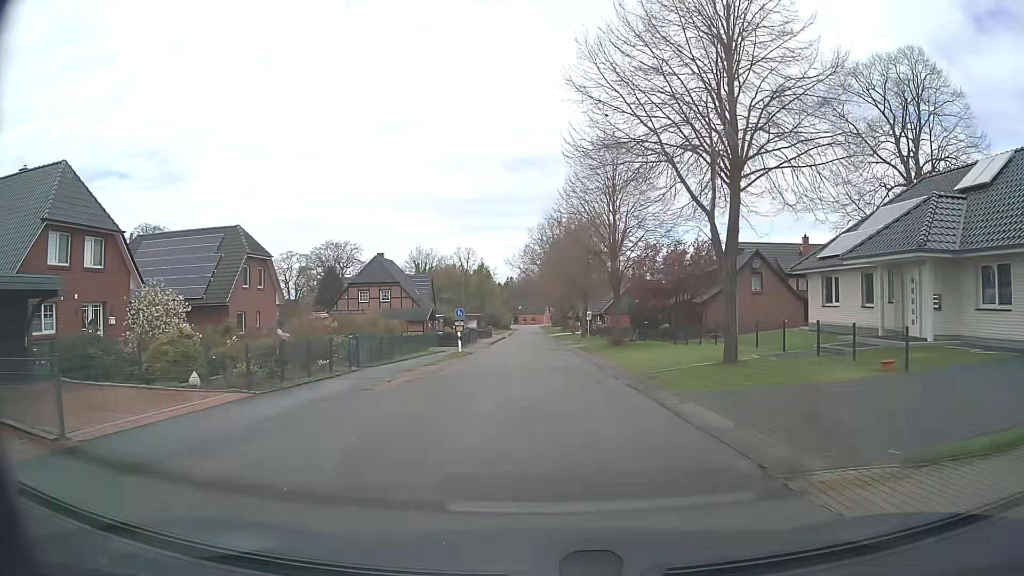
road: unclassified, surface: asphalt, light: Day
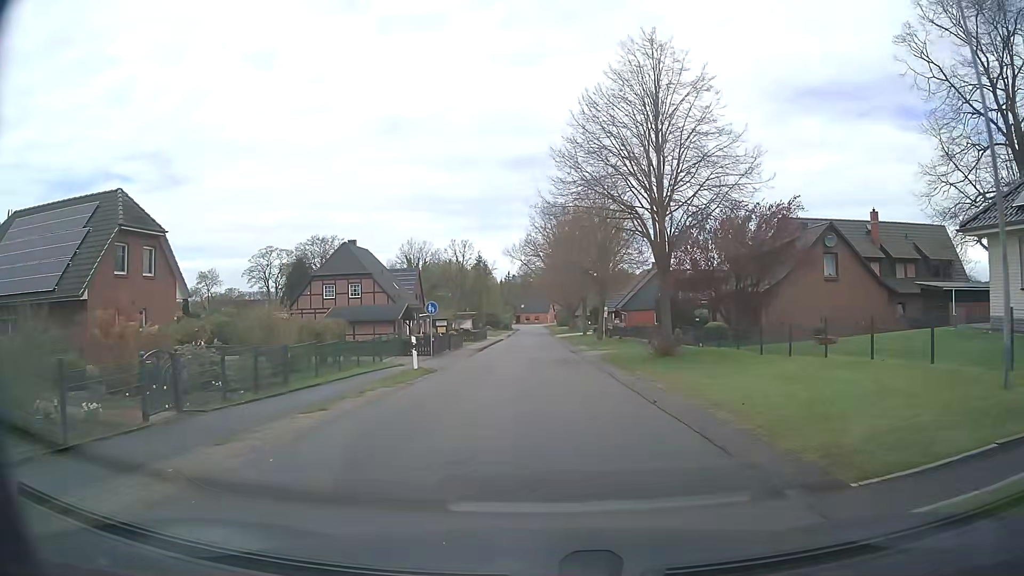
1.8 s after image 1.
(-0.1, +13.7) m; 0°
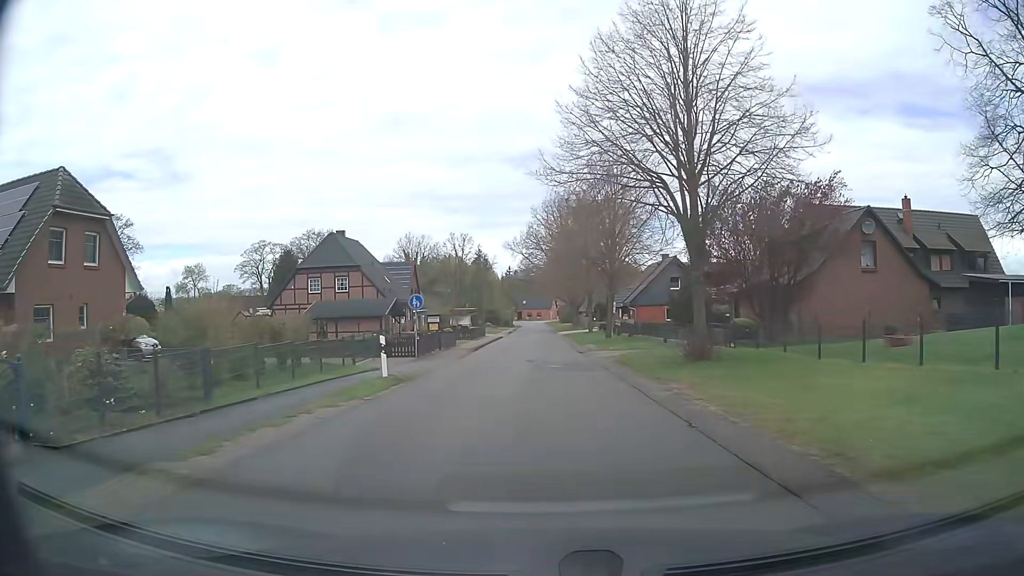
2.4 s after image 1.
(0.0, +4.7) m; 0°
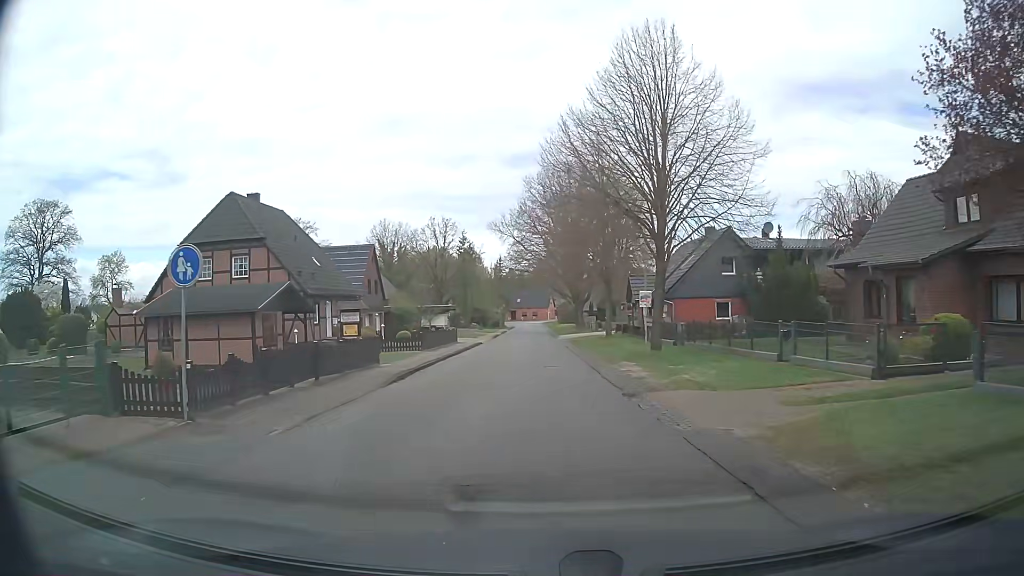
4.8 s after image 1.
(0.0, +19.3) m; 0°
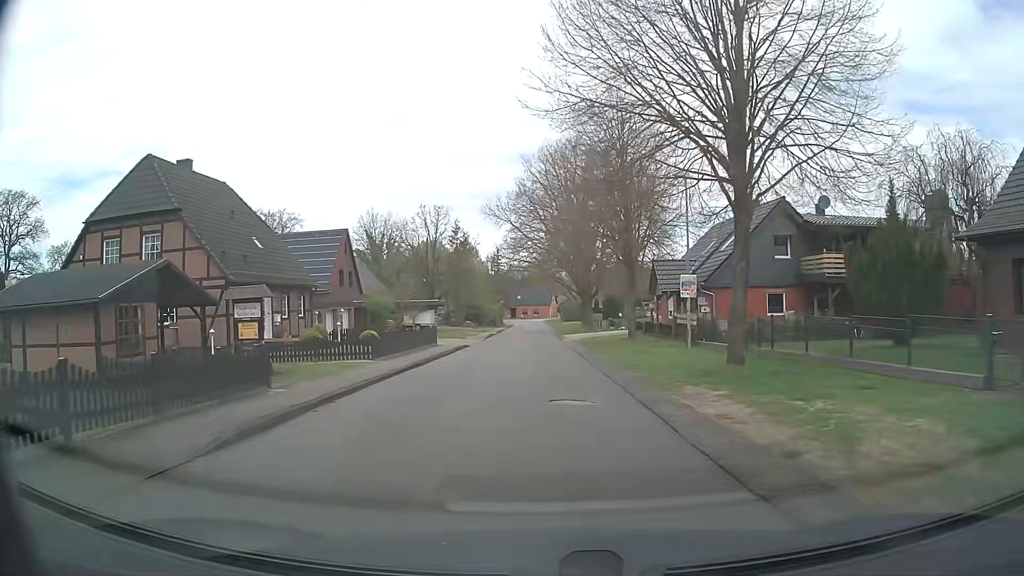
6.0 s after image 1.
(0.0, +9.8) m; 0°
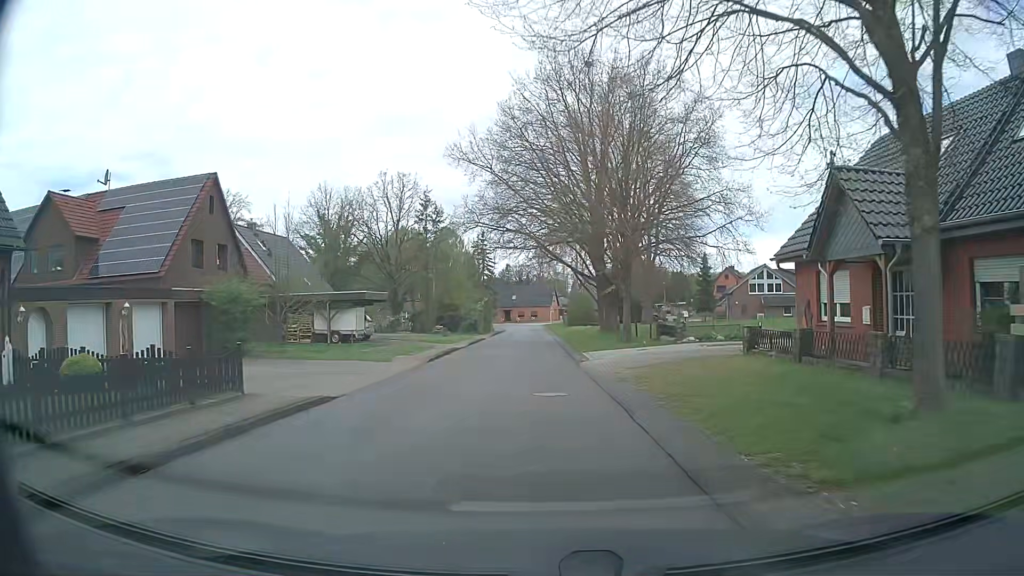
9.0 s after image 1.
(0.0, +24.4) m; 0°
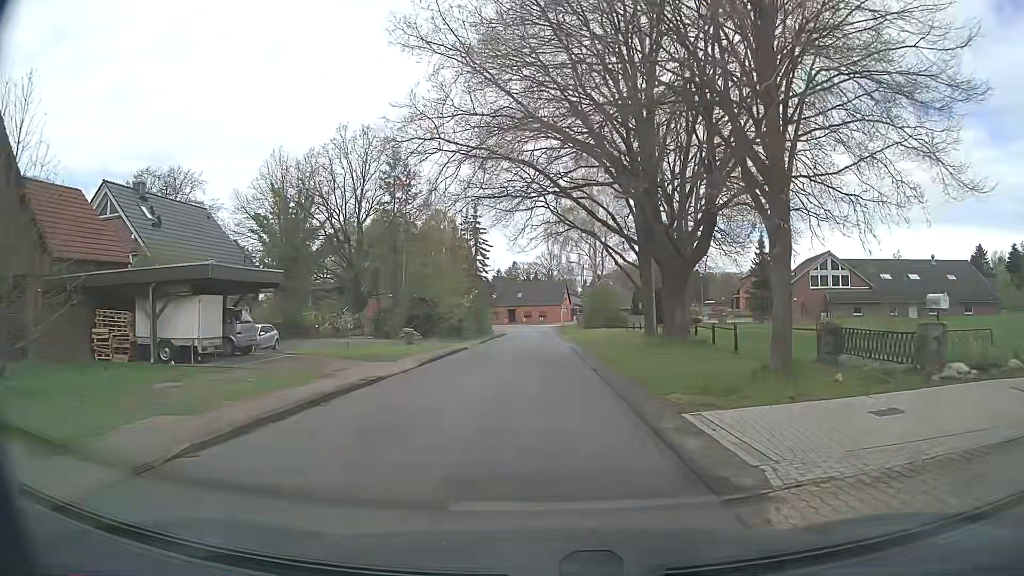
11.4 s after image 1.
(-0.1, +18.6) m; -1°
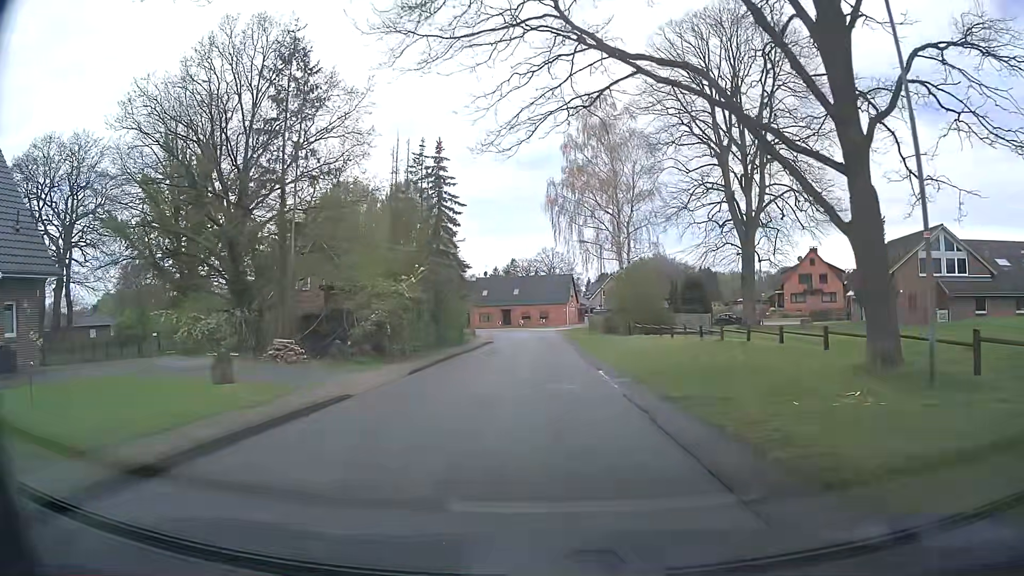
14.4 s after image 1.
(+0.1, +22.6) m; 0°
